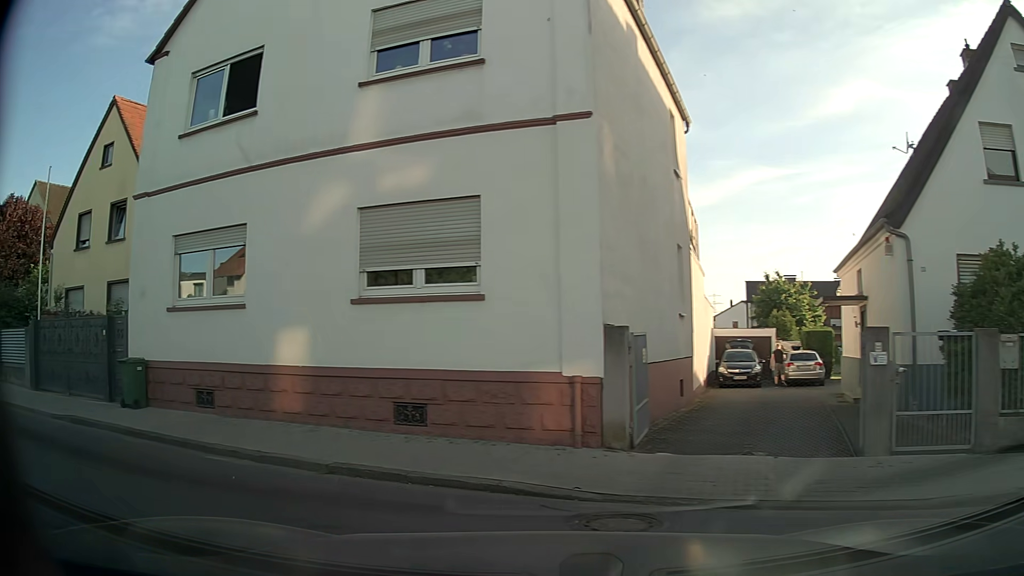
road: residential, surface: asphalt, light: Day
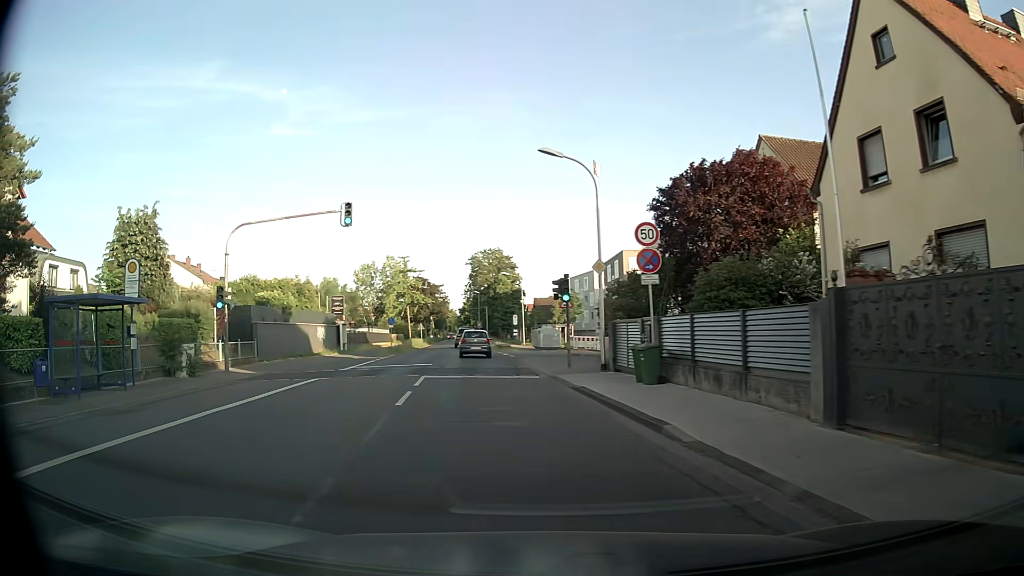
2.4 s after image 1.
(-5.9, +7.5) m; -66°
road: tertiary
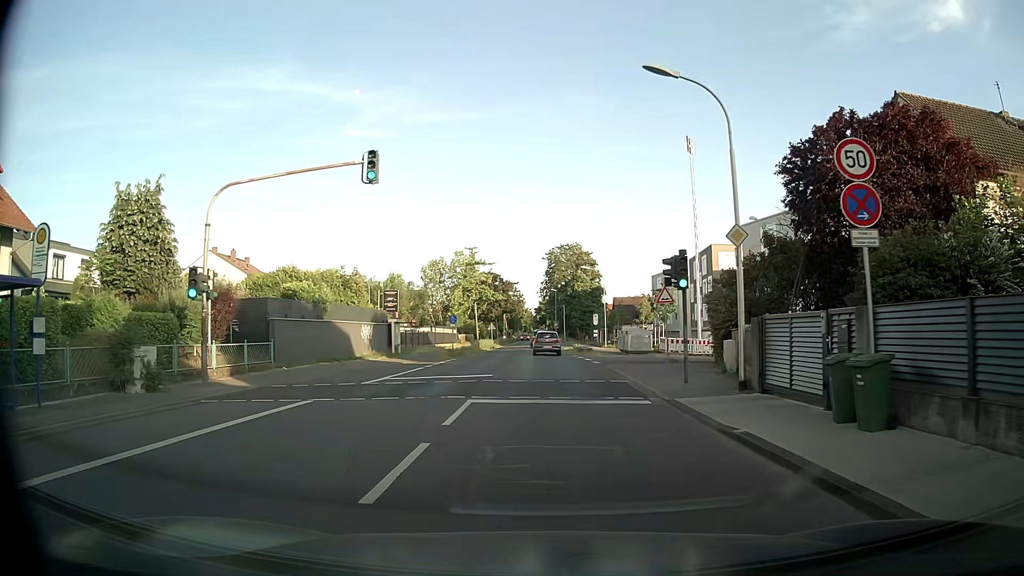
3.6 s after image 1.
(-0.4, +7.6) m; -4°
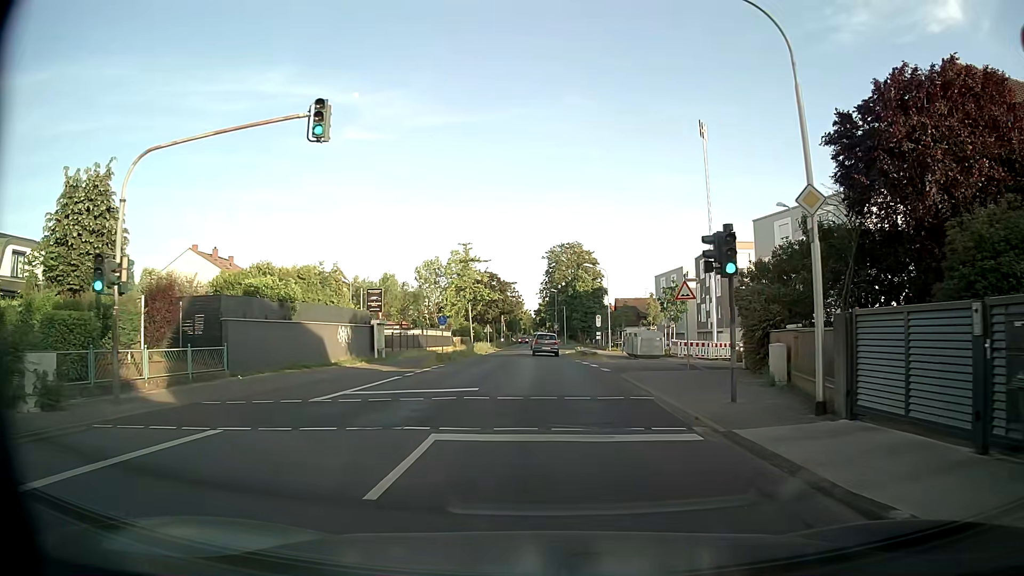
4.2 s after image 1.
(0.0, +4.5) m; 0°
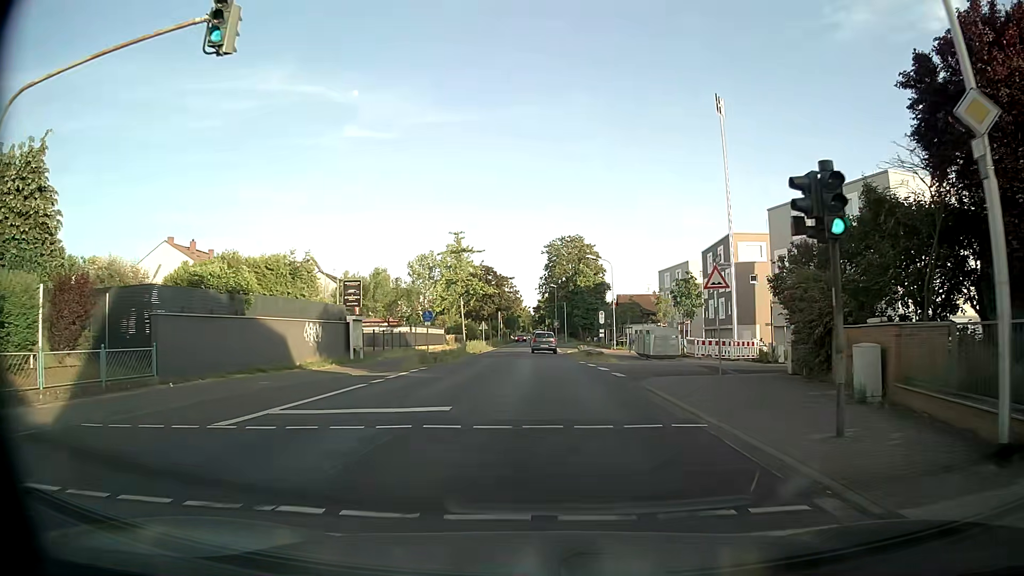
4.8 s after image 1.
(0.0, +4.9) m; 0°
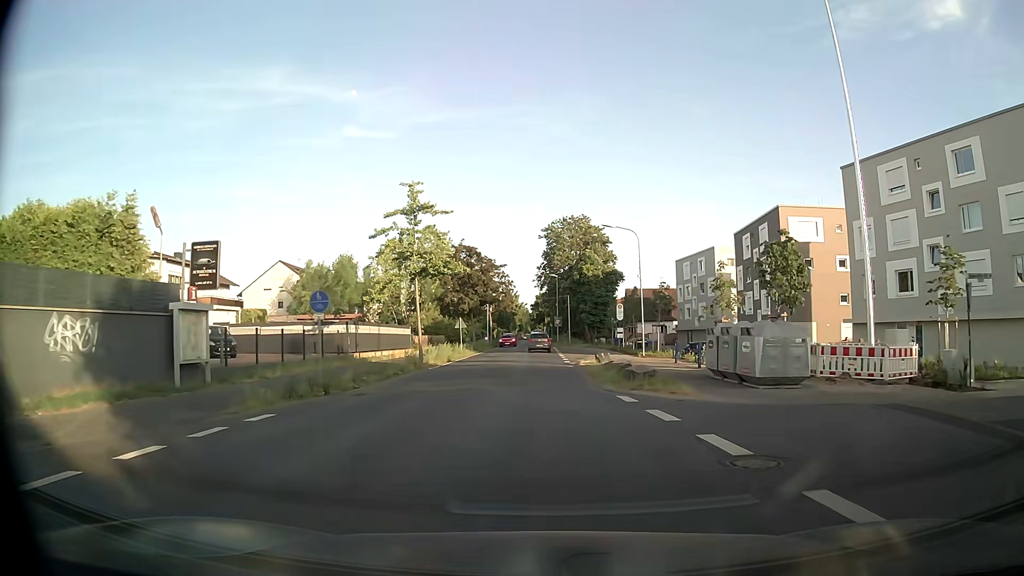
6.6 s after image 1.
(+0.1, +17.1) m; 0°
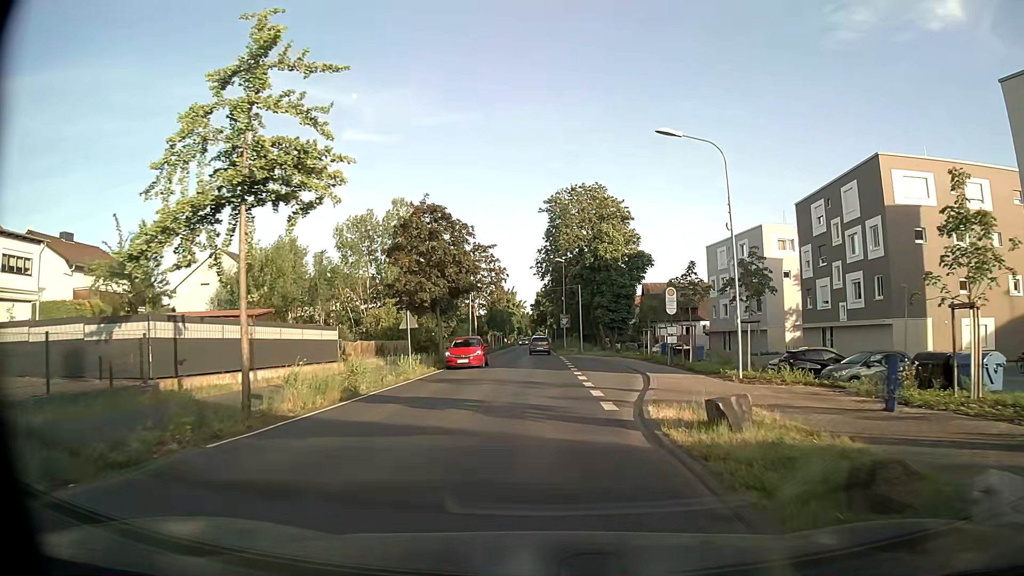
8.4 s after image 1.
(0.0, +19.4) m; +1°
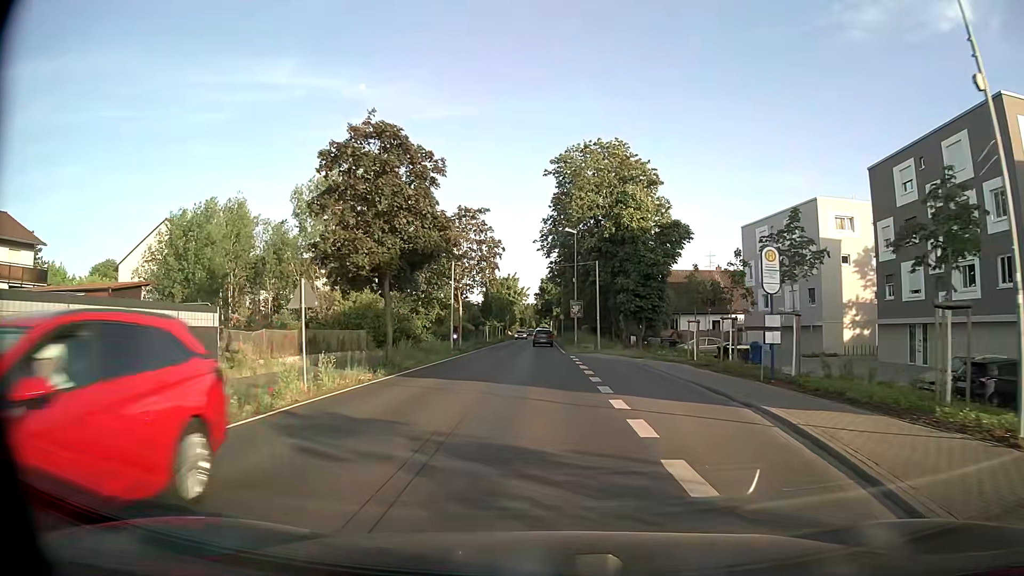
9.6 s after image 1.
(-0.3, +13.3) m; -2°
(0, +10) (0, +20) (0, +30) (0, +40) (0, +50) (0, +60) (0, +70) (0, +80) (0, +90) (0, +100) m
